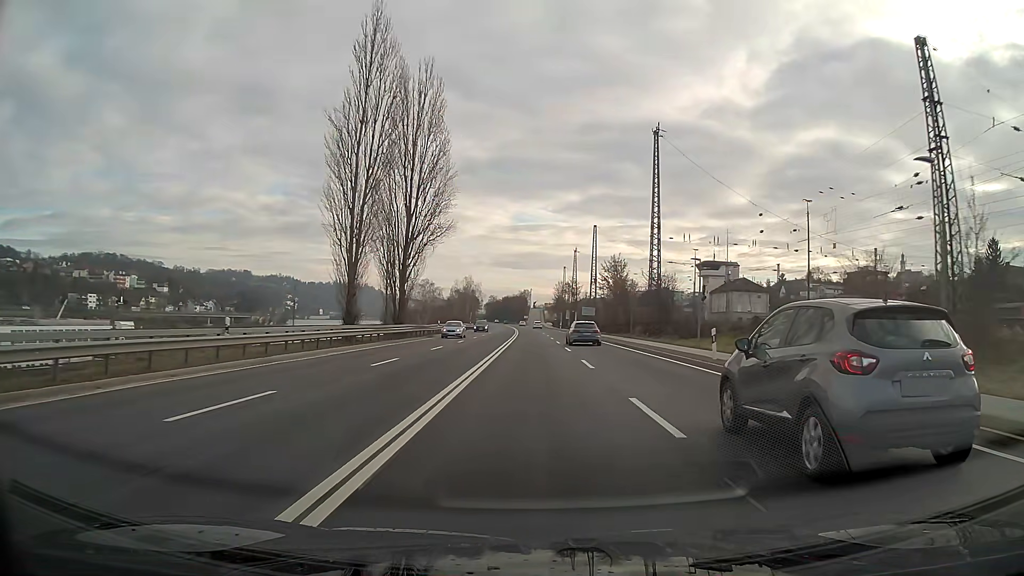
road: primary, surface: asphalt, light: Day
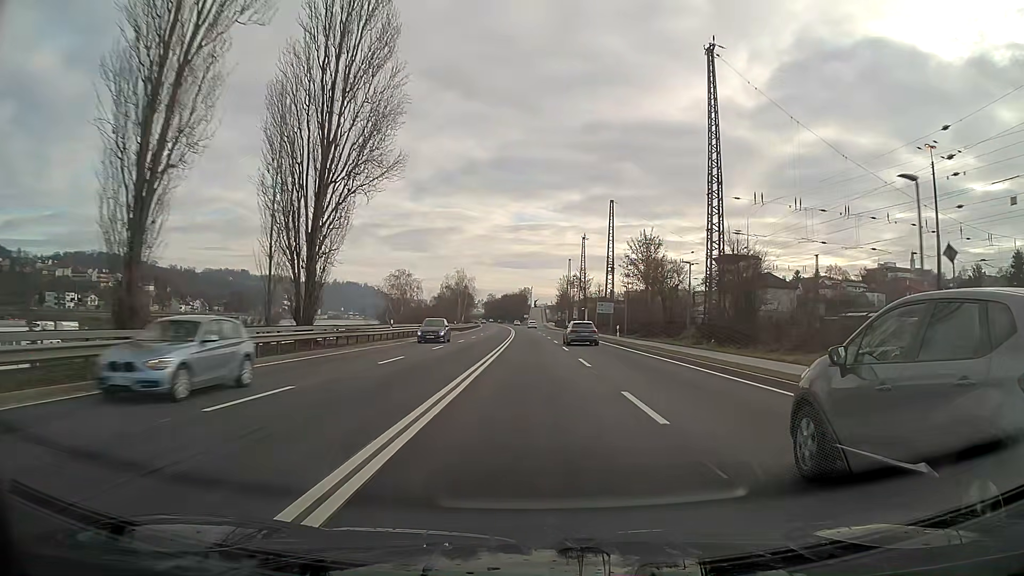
(0.0, +23.1) m; 0°
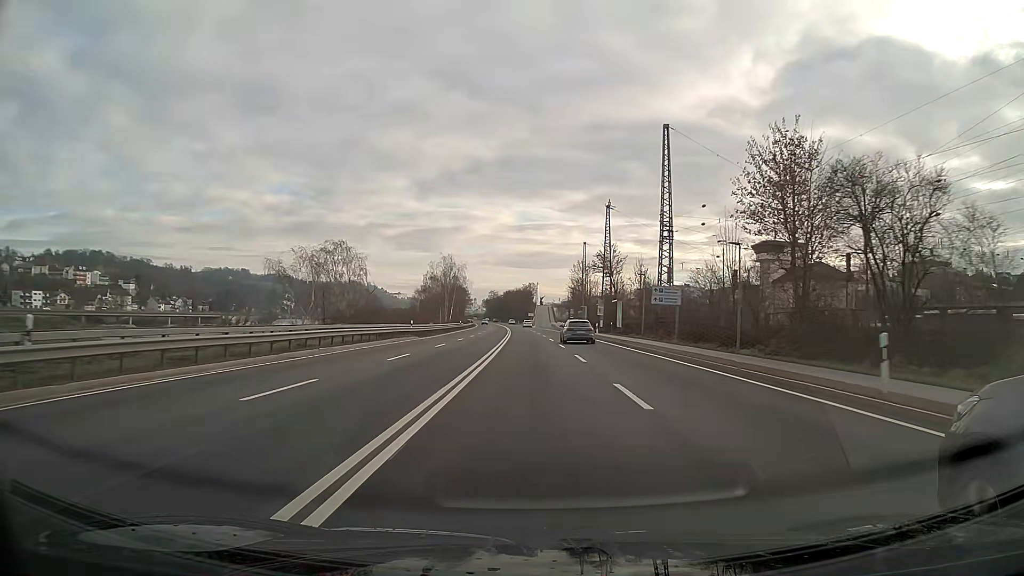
(-0.1, +34.9) m; -1°
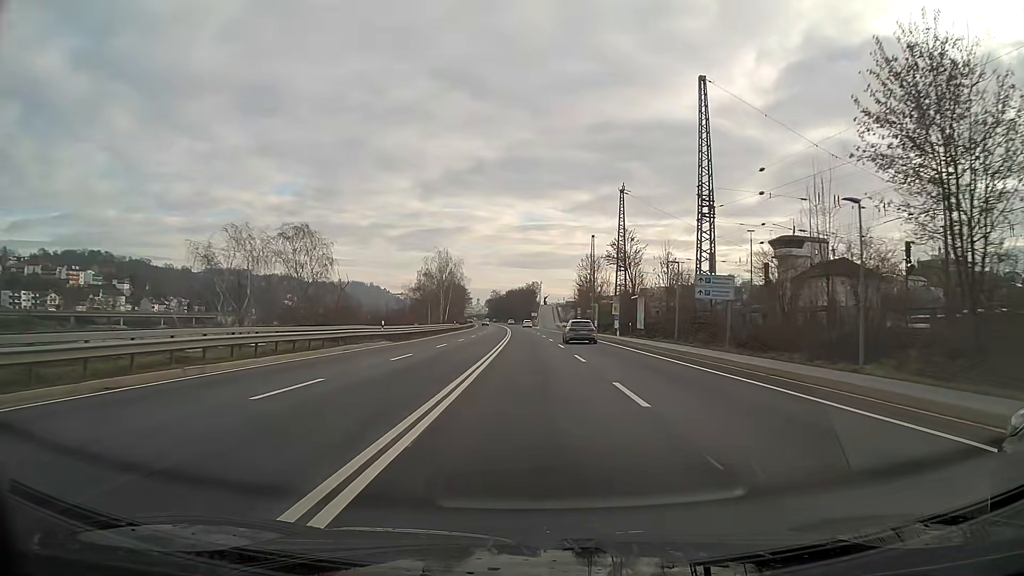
(0.0, +11.7) m; 0°
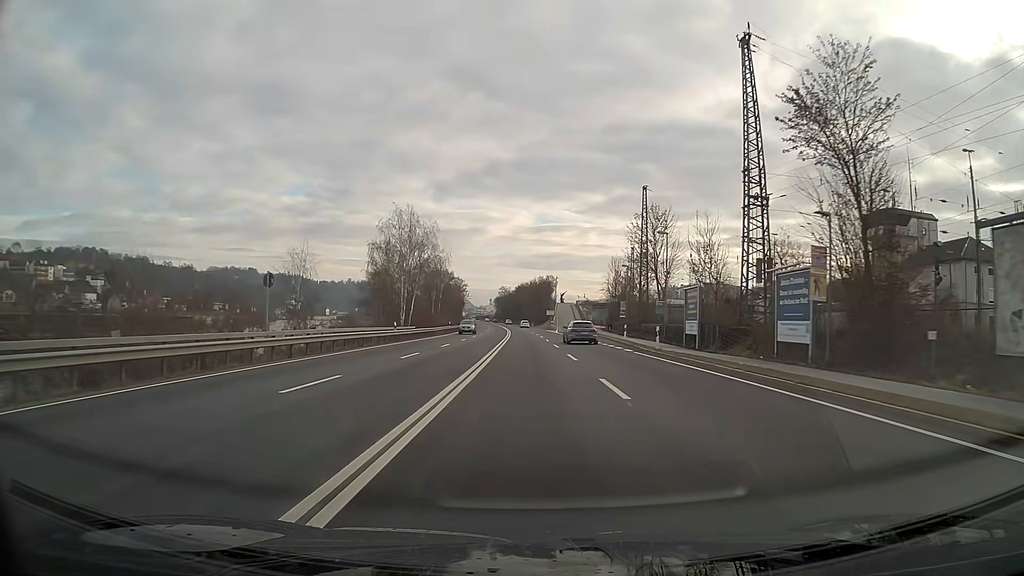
(-0.4, +47.1) m; -1°
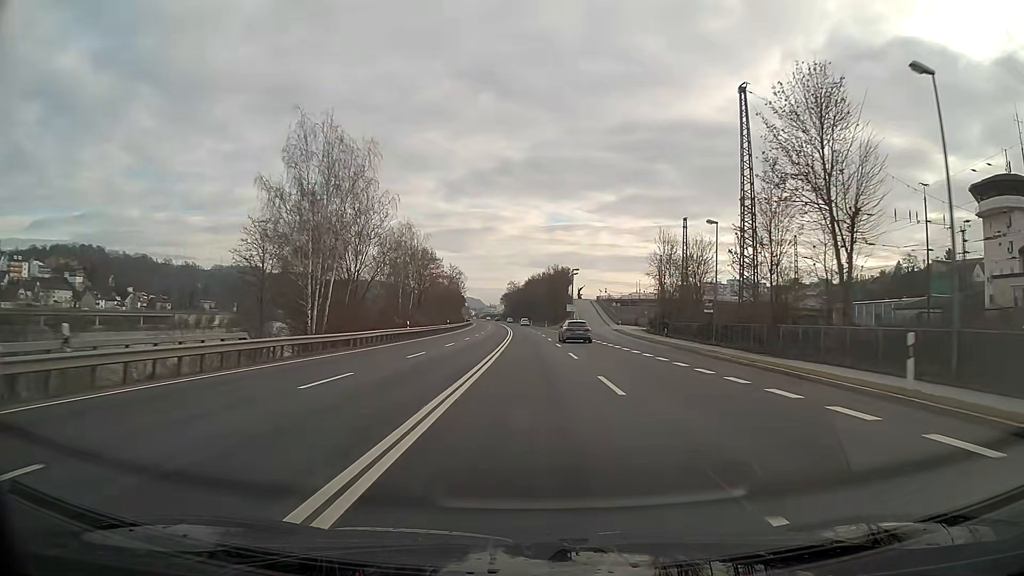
(-0.3, +35.6) m; -1°
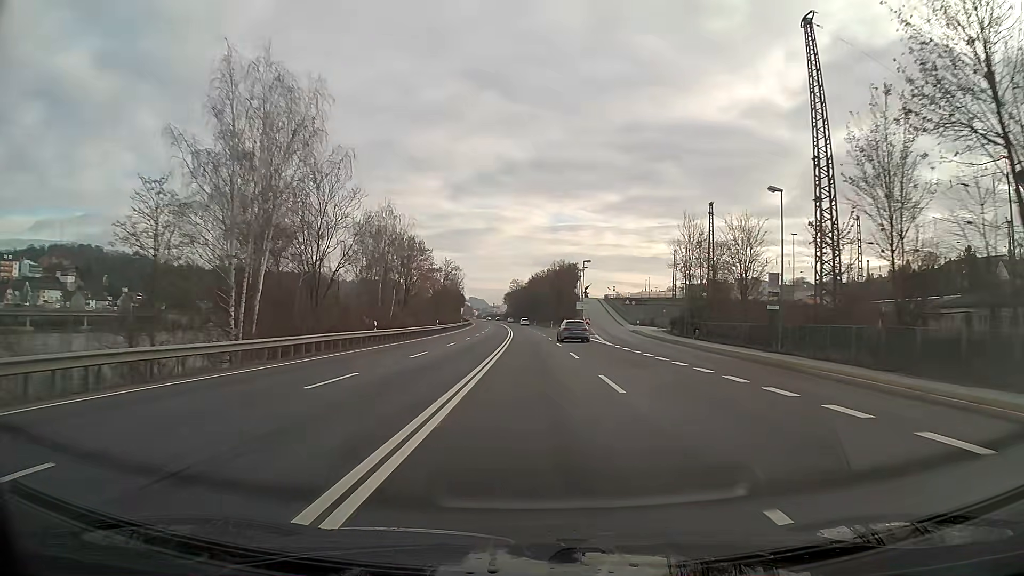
(0.0, +11.9) m; 0°
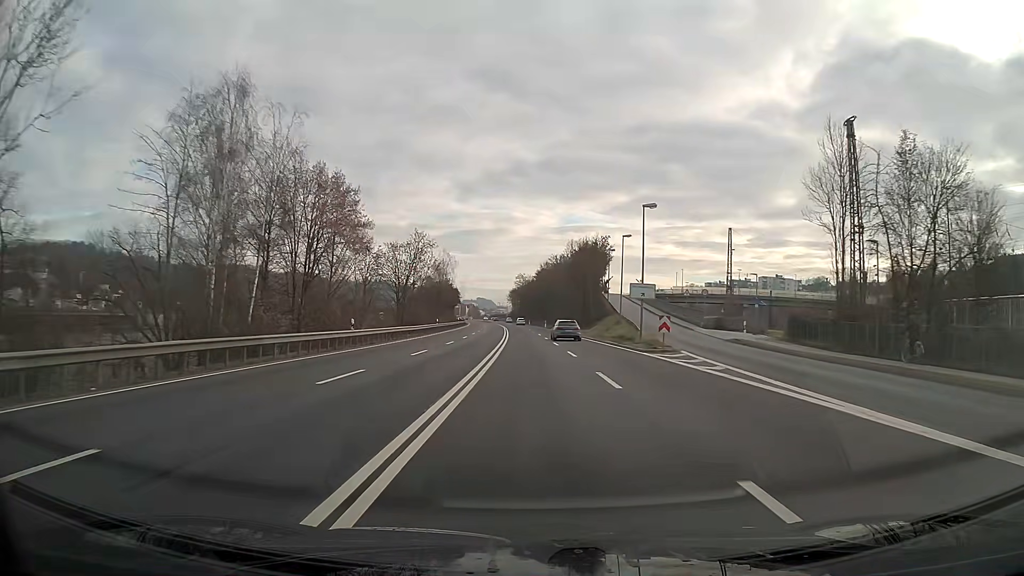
(-0.2, +35.4) m; -1°
